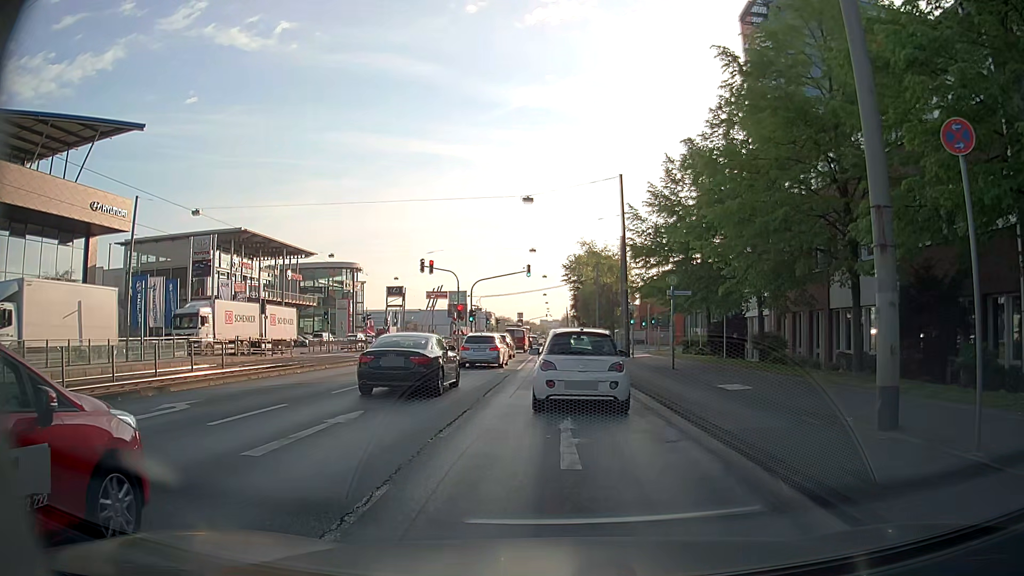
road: primary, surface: asphalt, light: Day
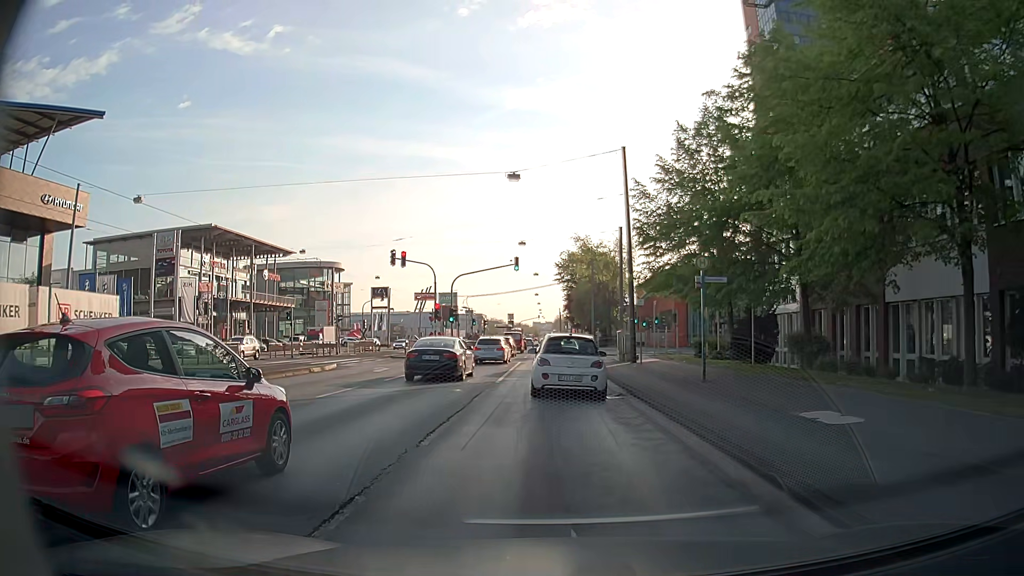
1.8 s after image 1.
(+0.1, +6.6) m; +1°
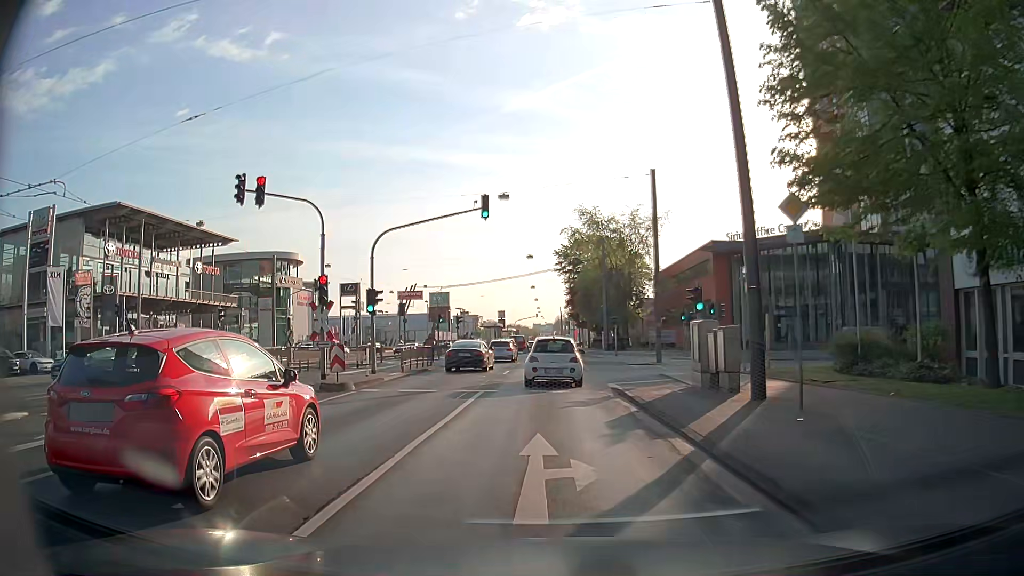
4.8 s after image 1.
(0.0, +20.8) m; -1°
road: primary_link
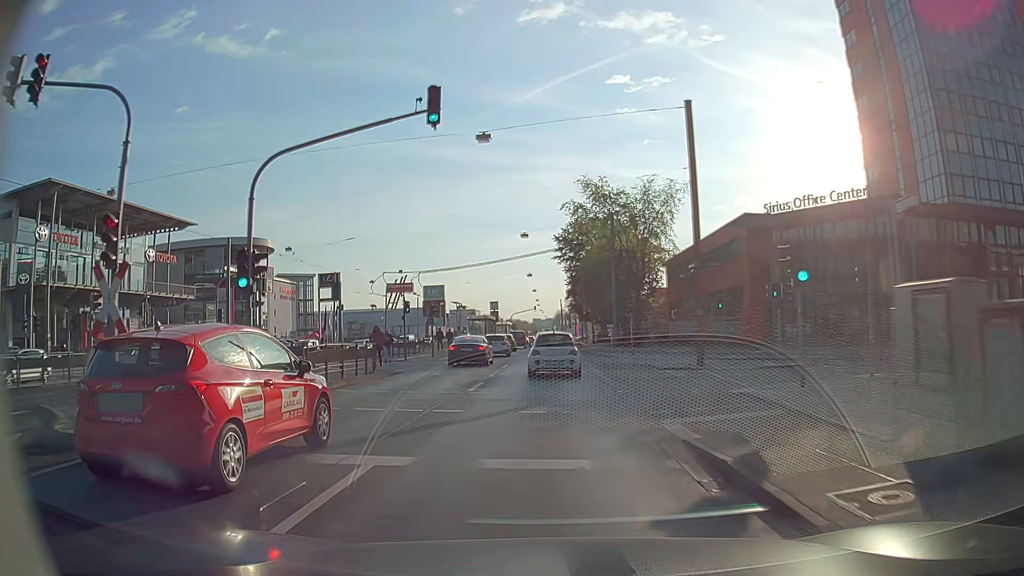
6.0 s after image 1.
(+0.1, +11.1) m; +1°
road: primary
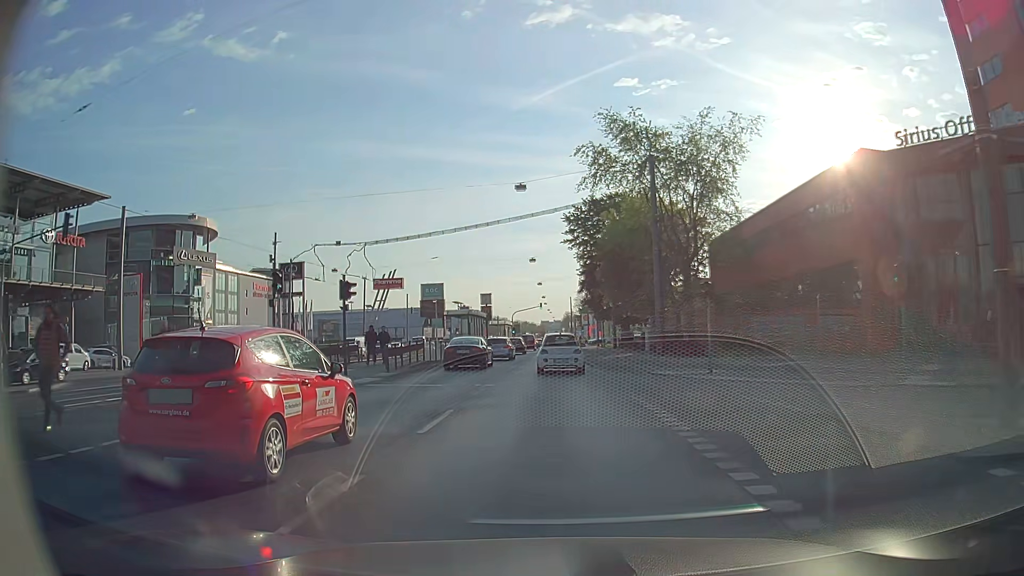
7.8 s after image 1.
(-0.2, +19.3) m; -1°
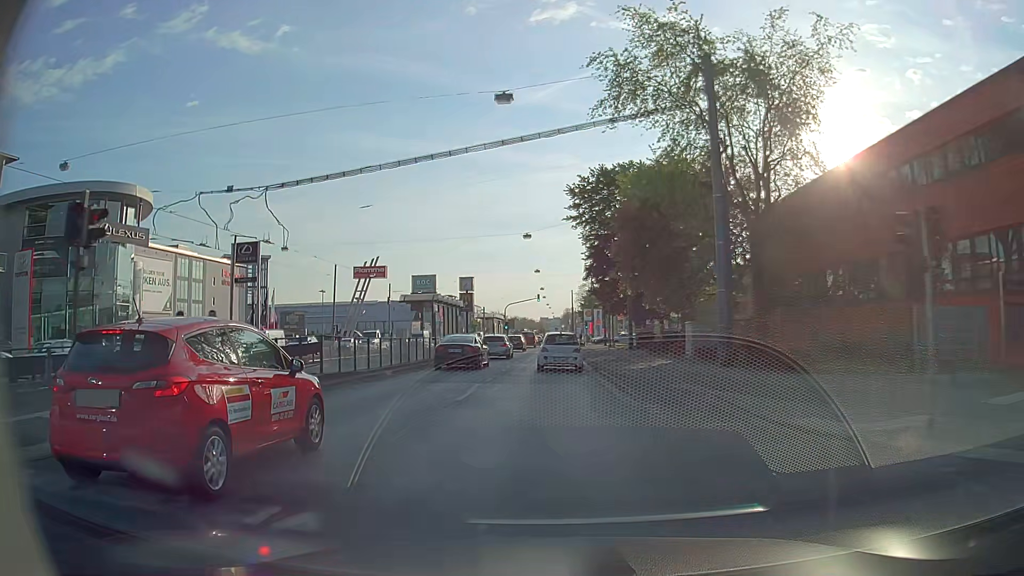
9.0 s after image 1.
(0.0, +14.1) m; 0°
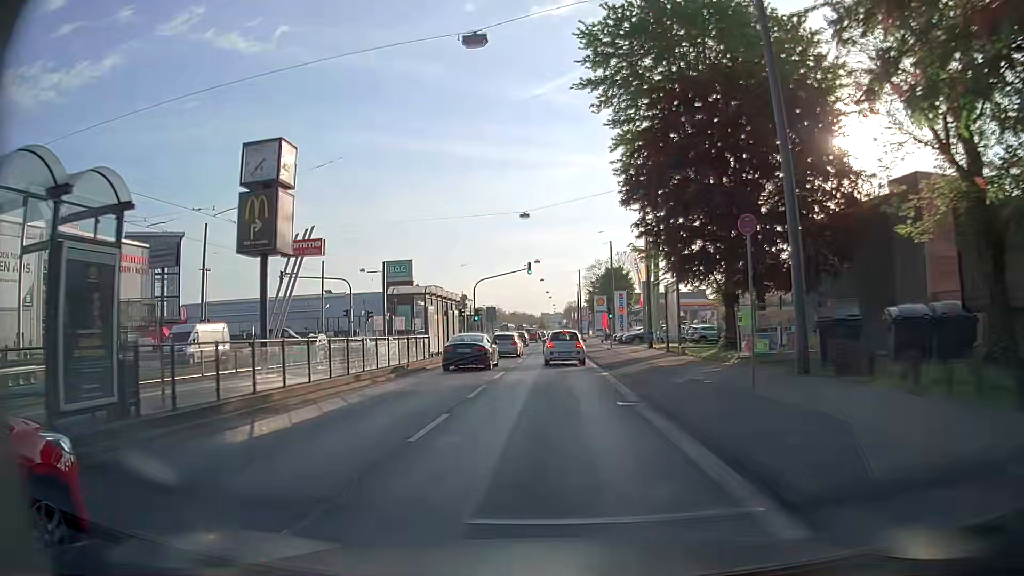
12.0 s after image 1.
(-0.2, +35.2) m; 0°
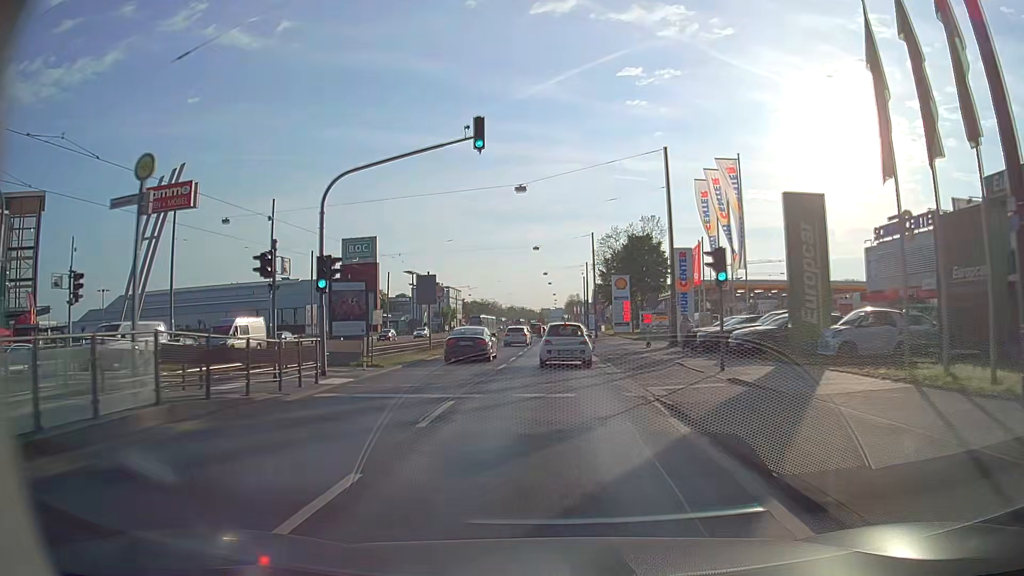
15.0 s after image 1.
(-0.2, +35.3) m; 0°
(0, +10) (0, +20) (0, +30) (0, +40) (0, +50) (-1, +60) (-1, +70) (-1, +80) (-1, +90) (-1, +100) m
